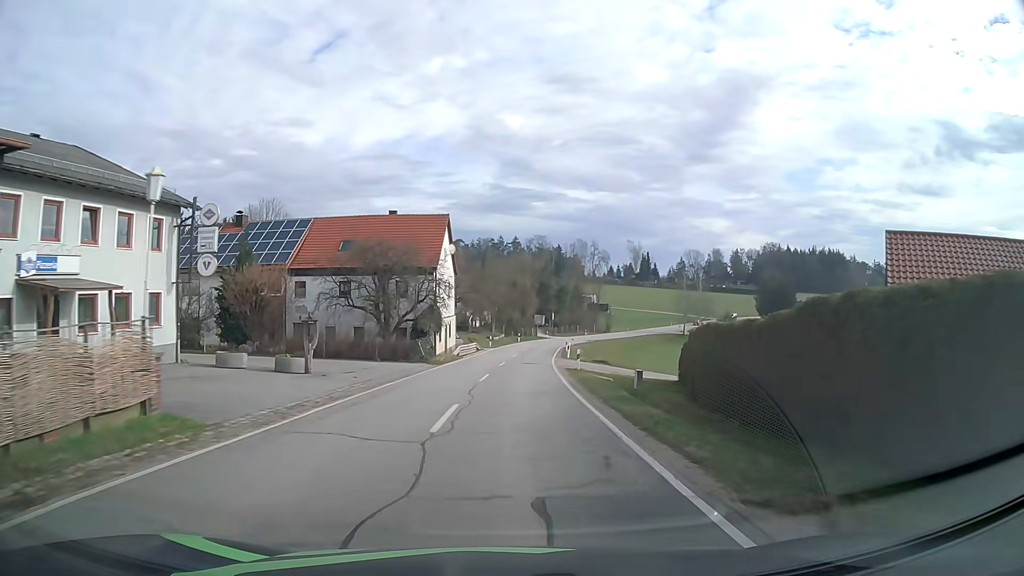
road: secondary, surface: asphalt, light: Day
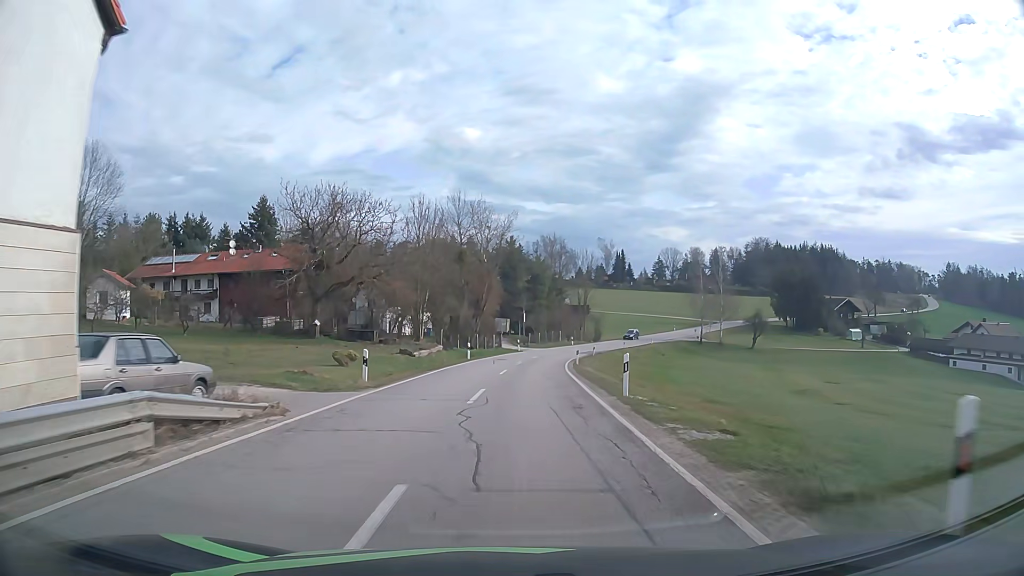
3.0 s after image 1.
(+1.0, +43.4) m; +4°
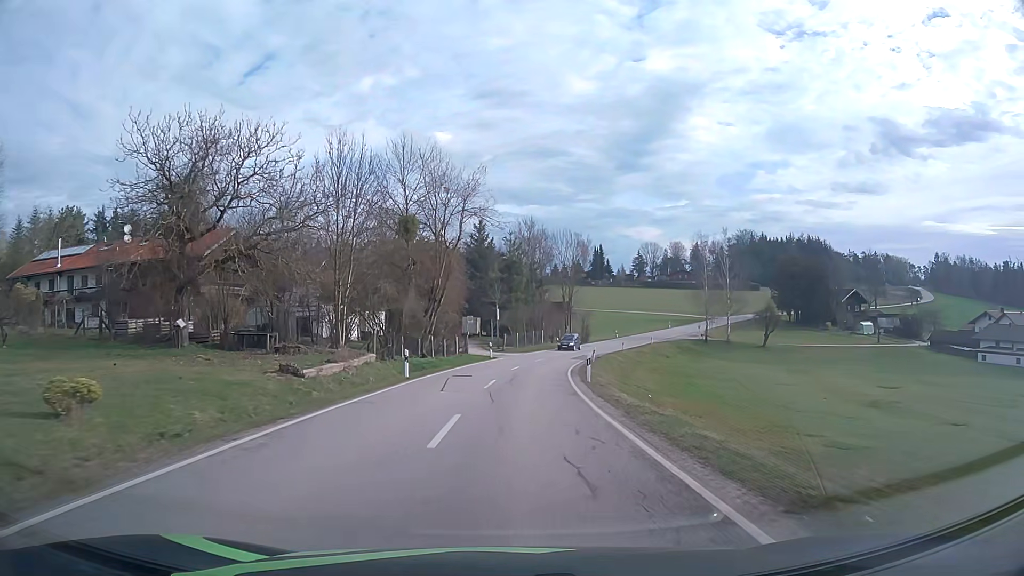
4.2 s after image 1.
(+0.2, +17.2) m; +2°
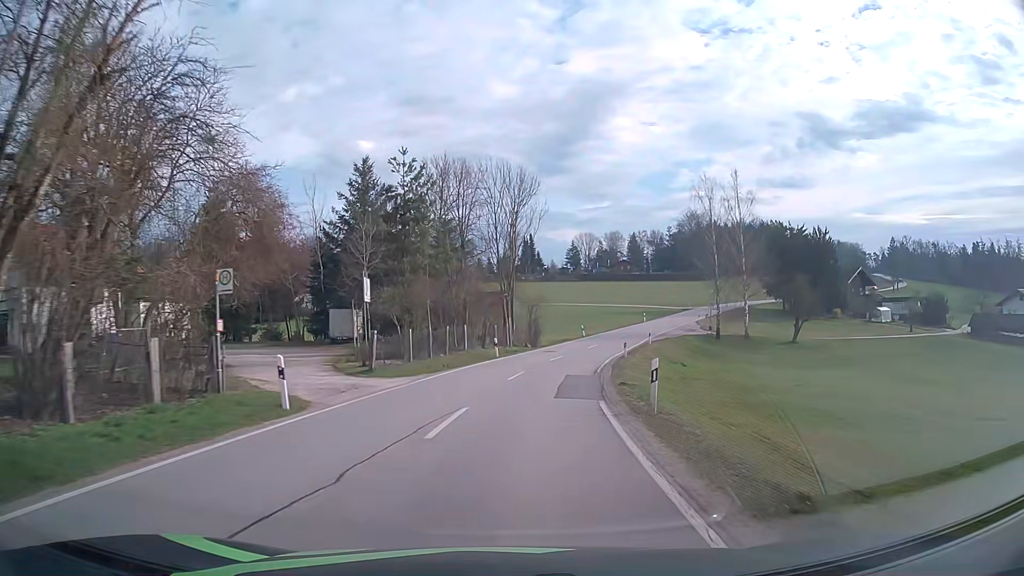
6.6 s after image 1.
(+1.7, +34.5) m; +6°
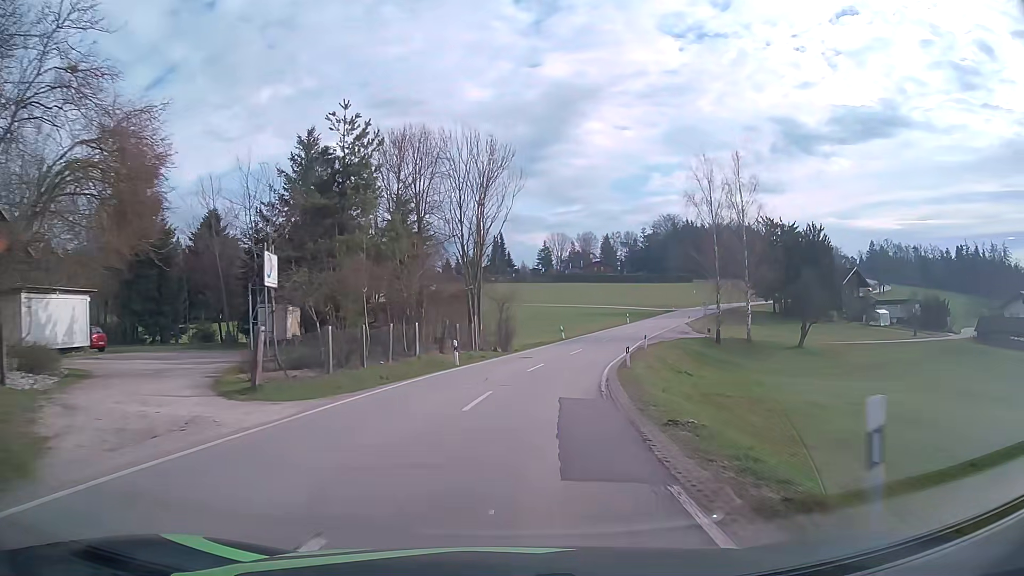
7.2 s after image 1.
(+0.2, +8.9) m; +2°
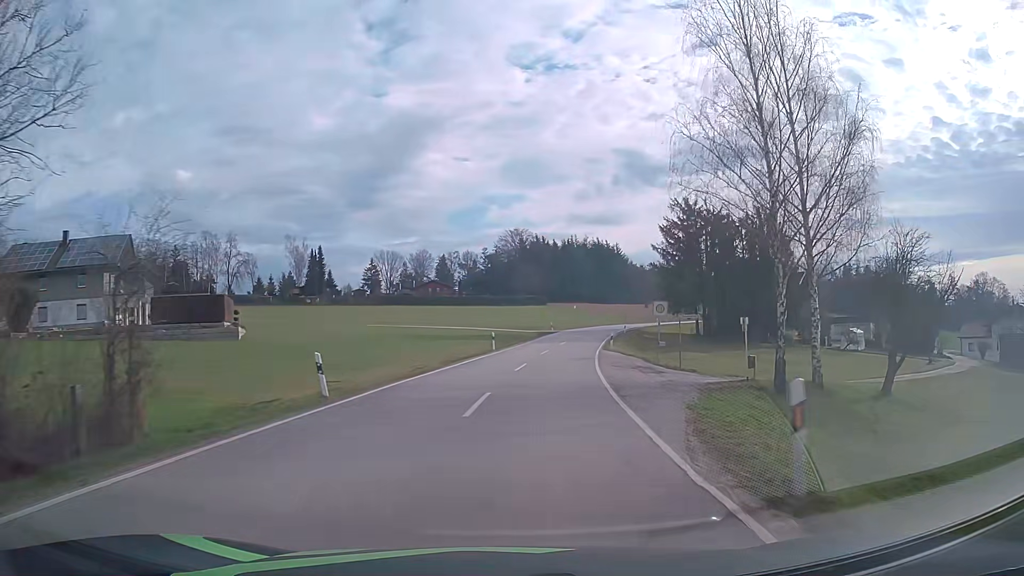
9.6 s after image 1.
(+4.4, +36.6) m; +14°
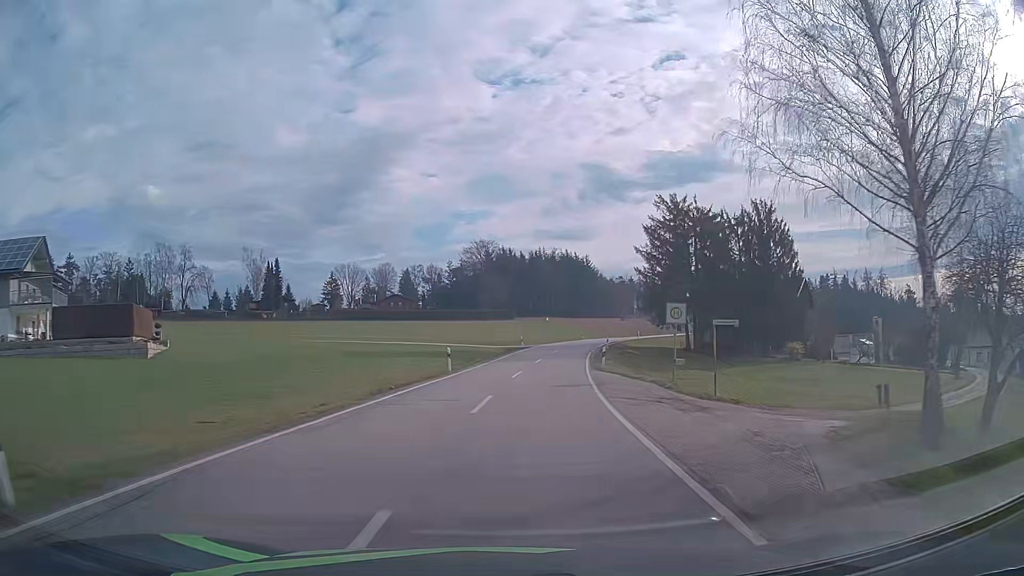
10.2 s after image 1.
(+0.3, +9.5) m; +3°
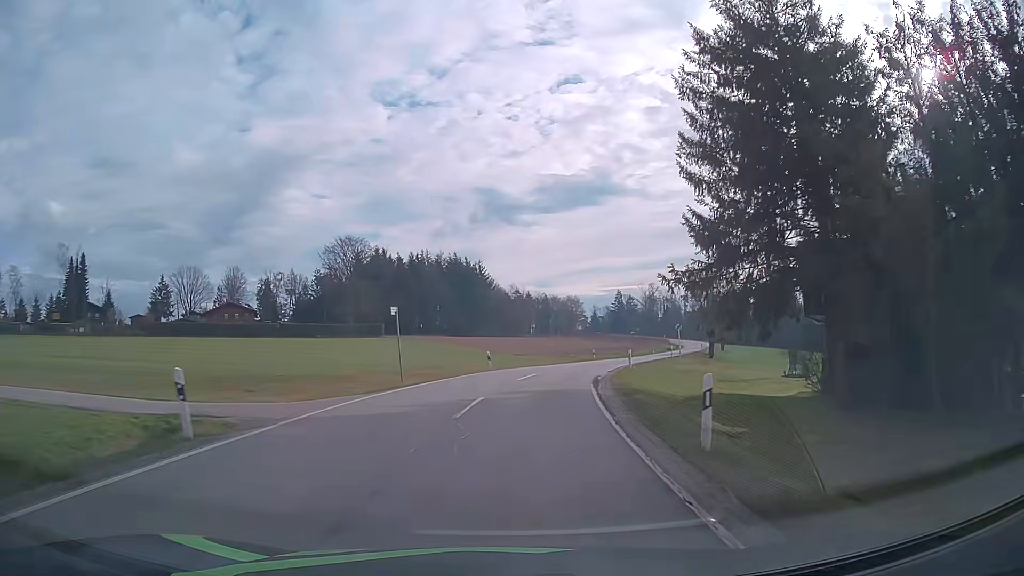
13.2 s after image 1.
(+4.4, +48.3) m; +10°
(0, +10) (+1, +20) (+3, +30) (+5, +40) (+8, +49) (+11, +59) (+15, +68) (+18, +77) (+22, +87) (+25, +96) m
